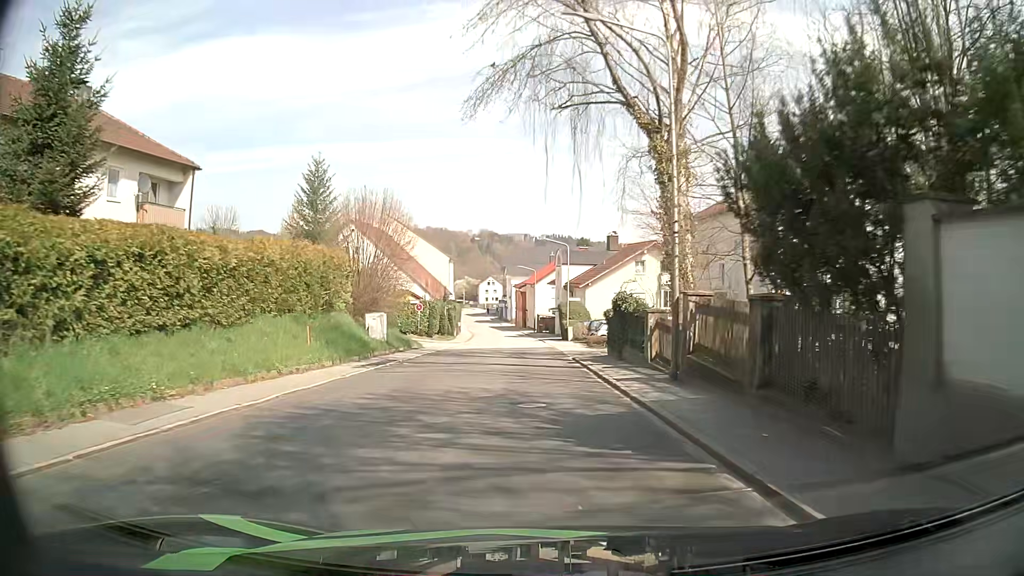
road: tertiary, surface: asphalt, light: Day
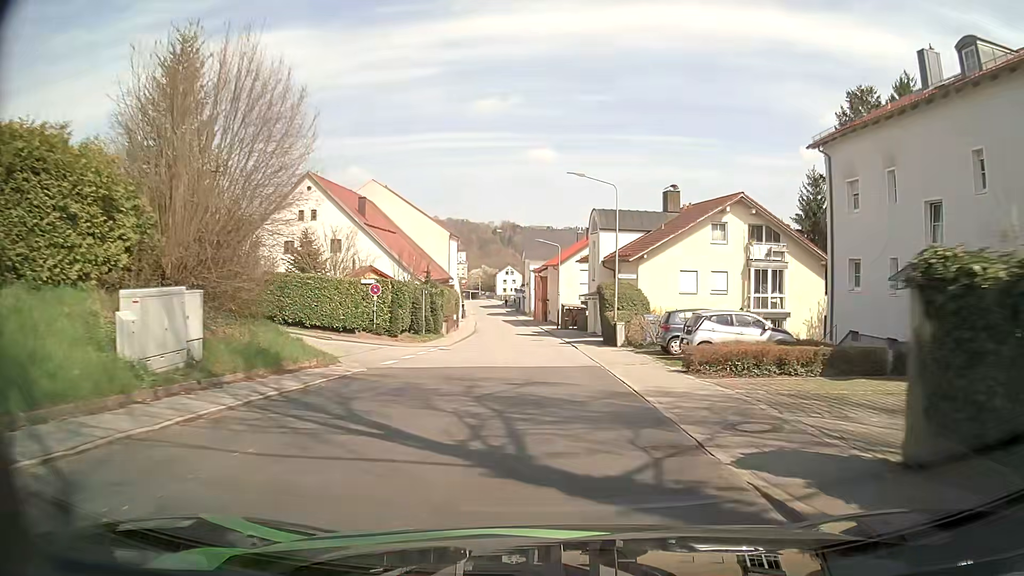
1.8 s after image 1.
(-0.8, +20.7) m; -3°
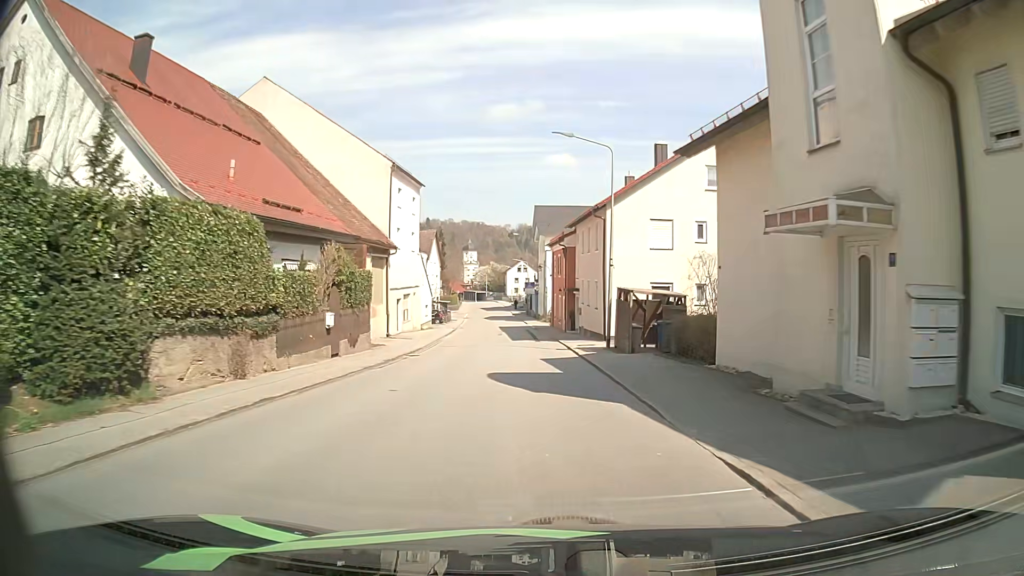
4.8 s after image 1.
(-0.5, +36.2) m; -1°
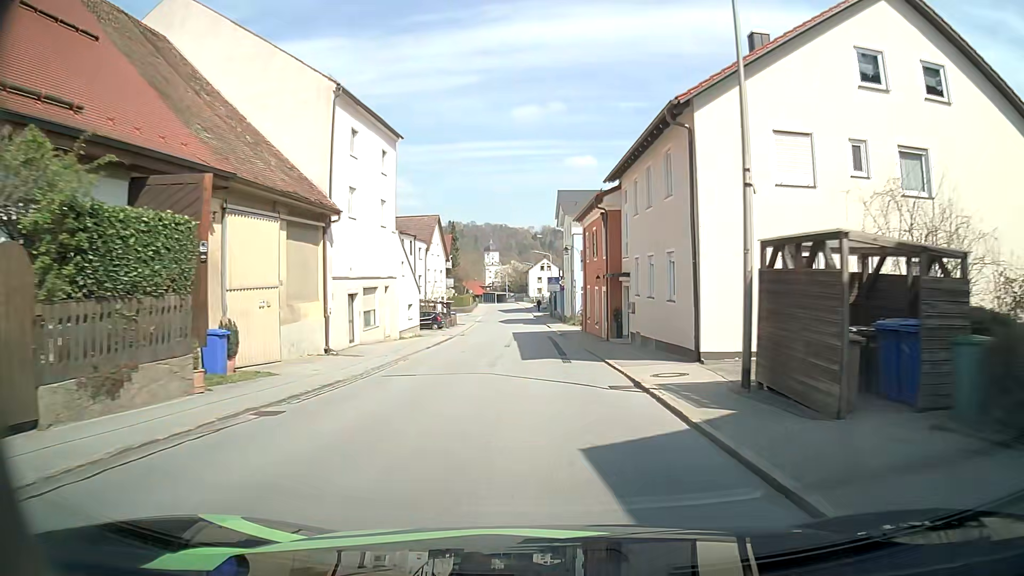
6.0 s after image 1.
(-0.2, +15.0) m; -2°
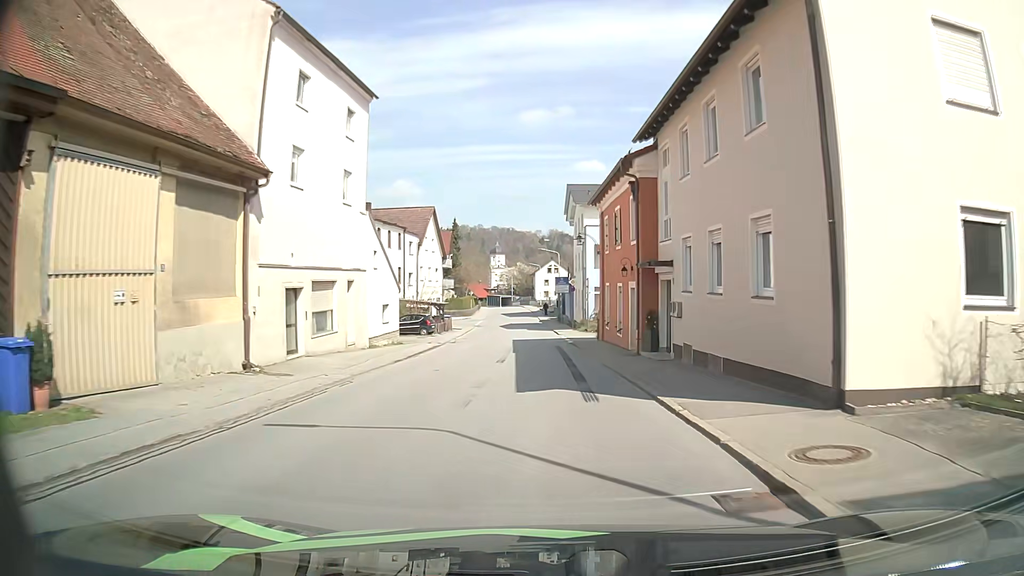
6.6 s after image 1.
(0.0, +7.6) m; 0°
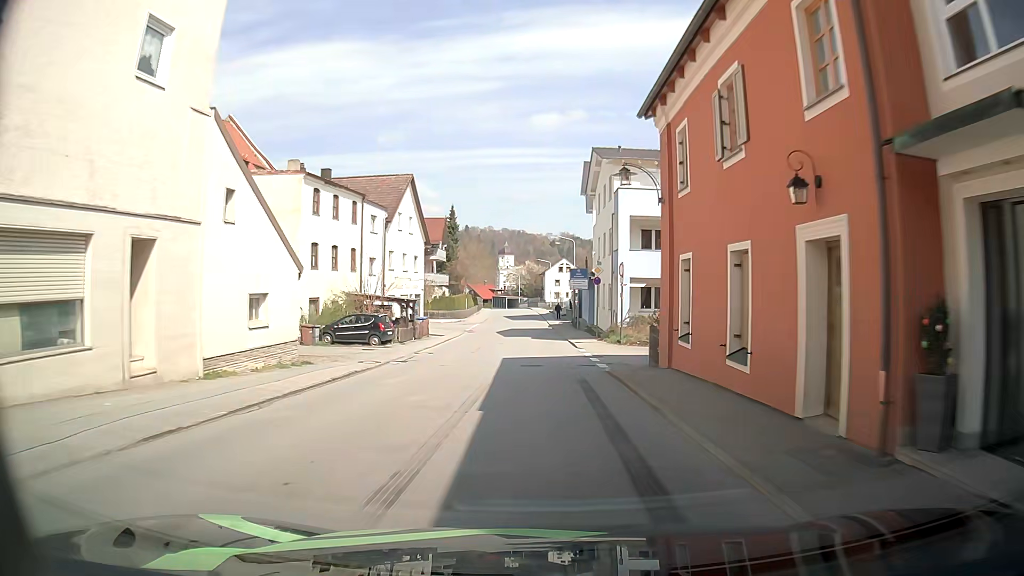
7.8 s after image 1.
(-0.2, +15.1) m; -1°
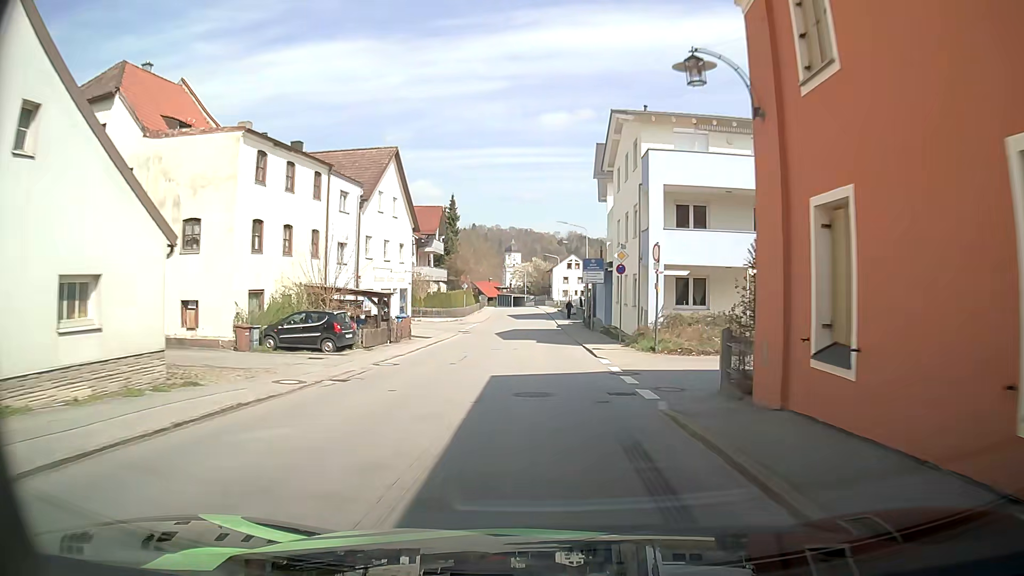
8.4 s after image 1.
(-0.1, +7.5) m; 0°
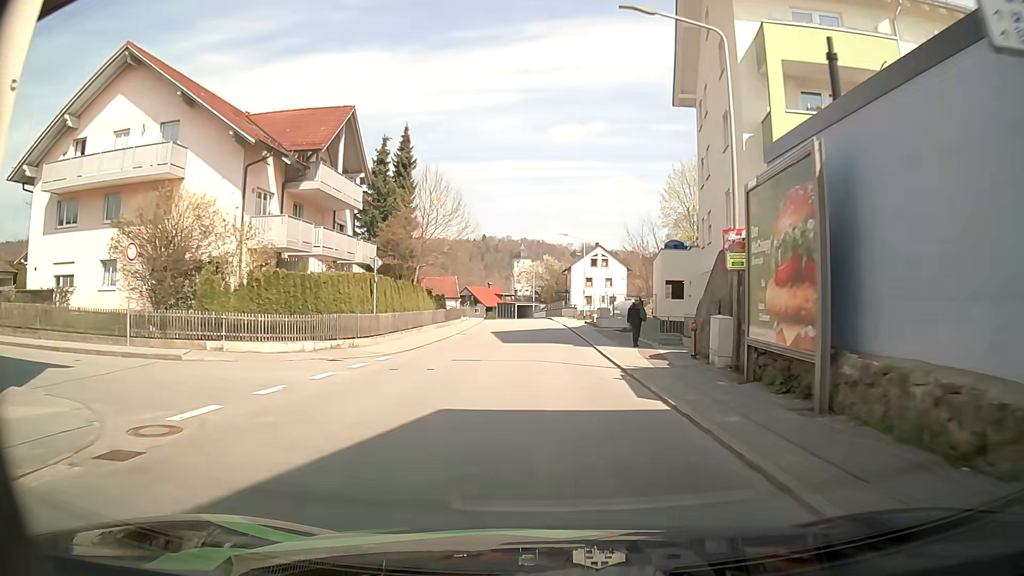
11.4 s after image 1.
(-0.7, +37.4) m; -1°
